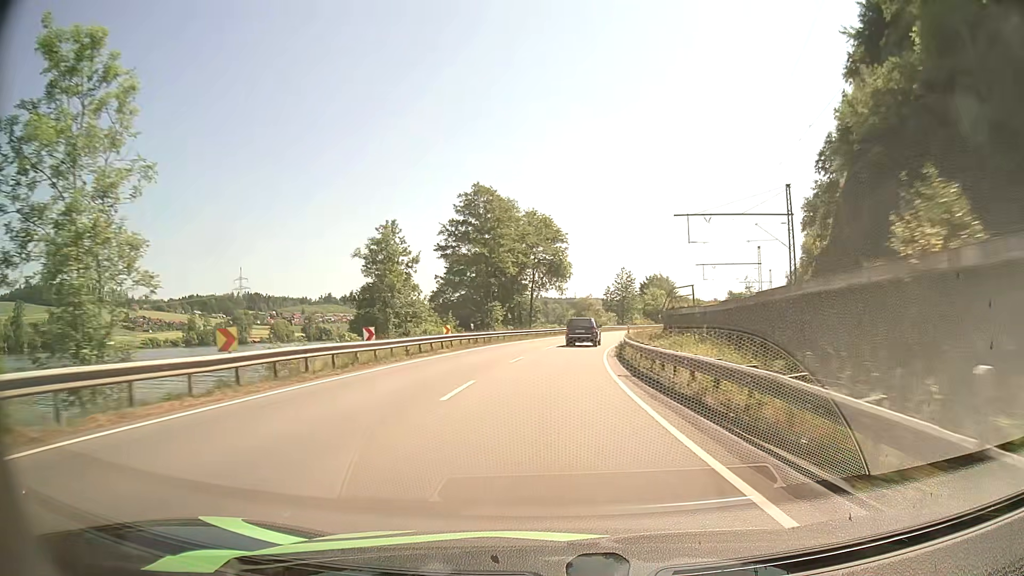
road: primary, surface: asphalt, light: Day
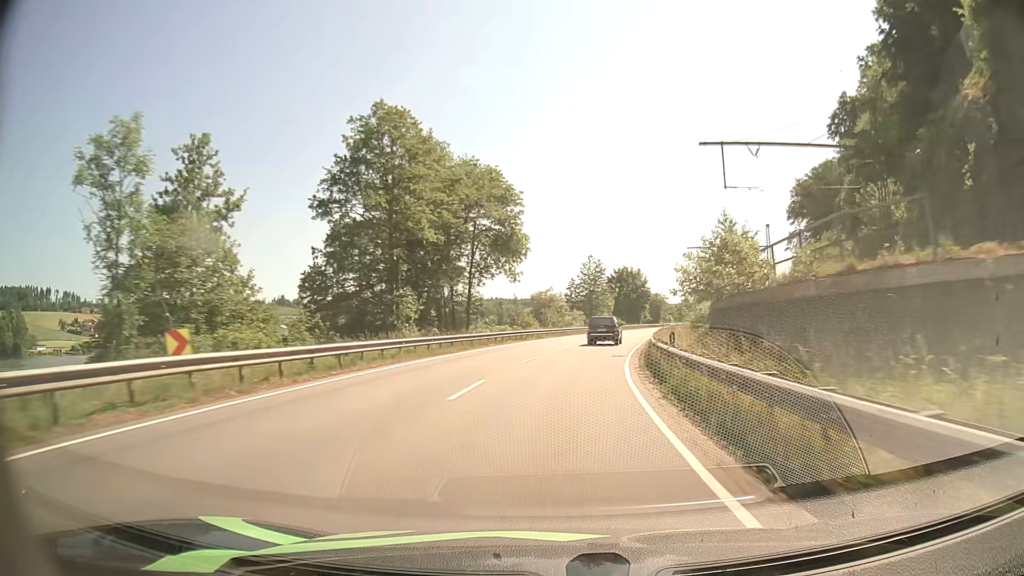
(+0.6, +24.0) m; +3°
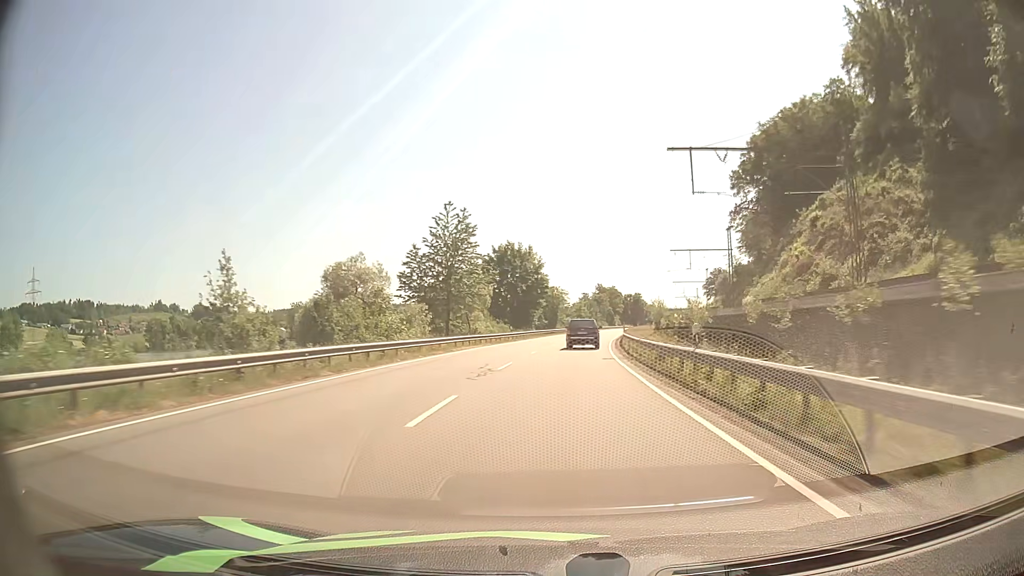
(+4.8, +50.0) m; +10°
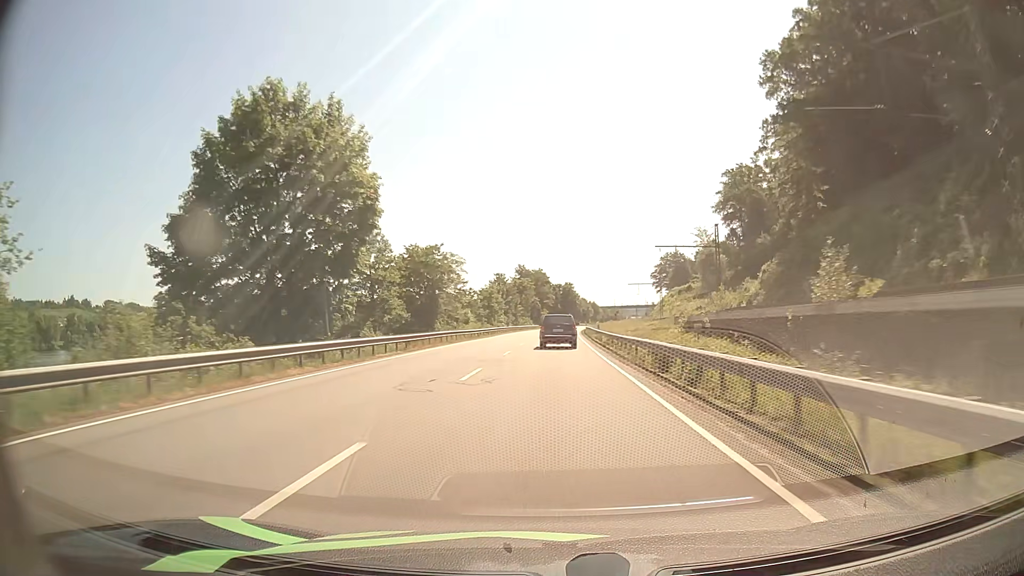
(+4.4, +64.6) m; +7°
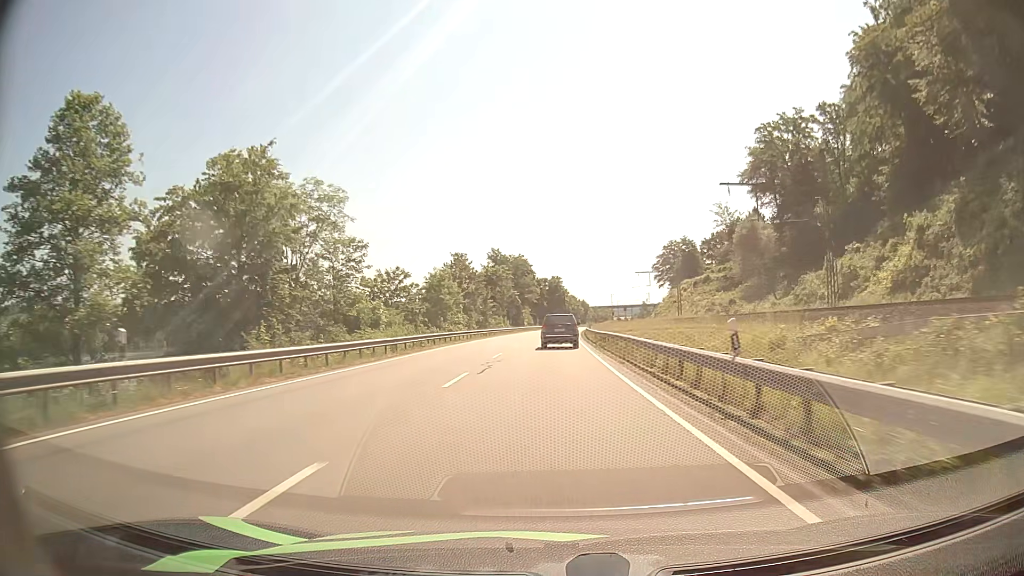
(+0.4, +36.7) m; +1°
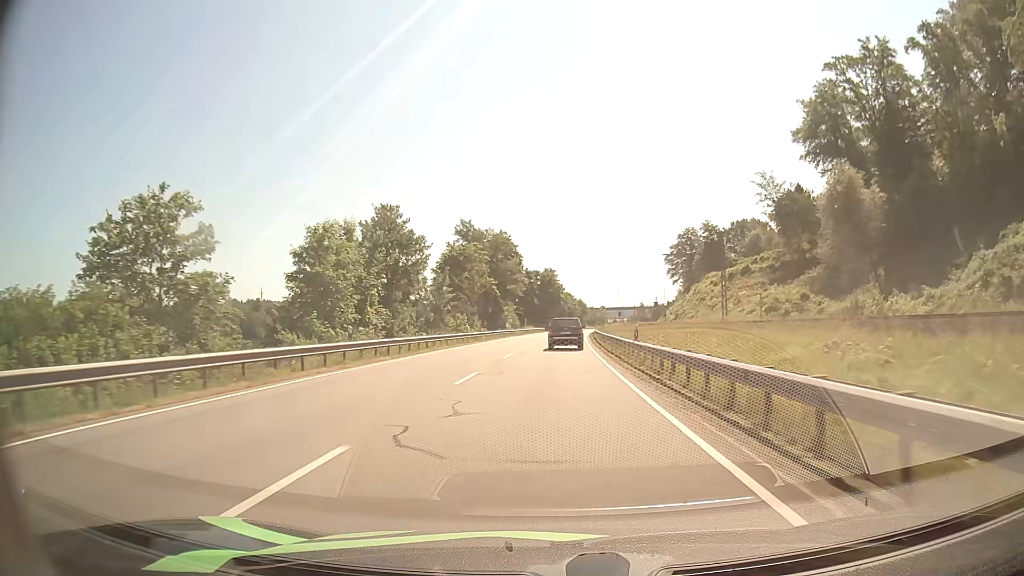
(+0.2, +34.6) m; +1°
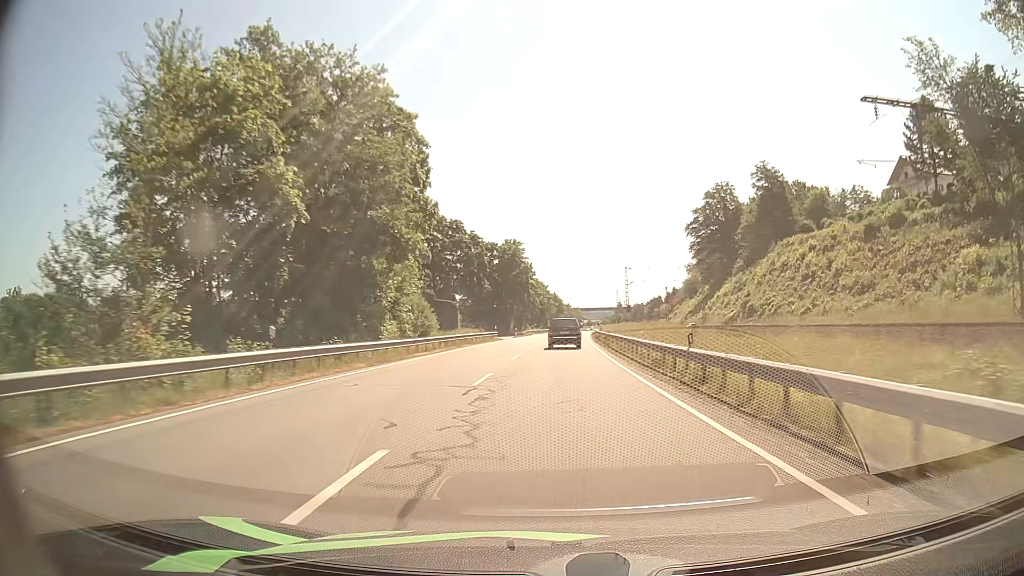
(+0.9, +60.0) m; +2°
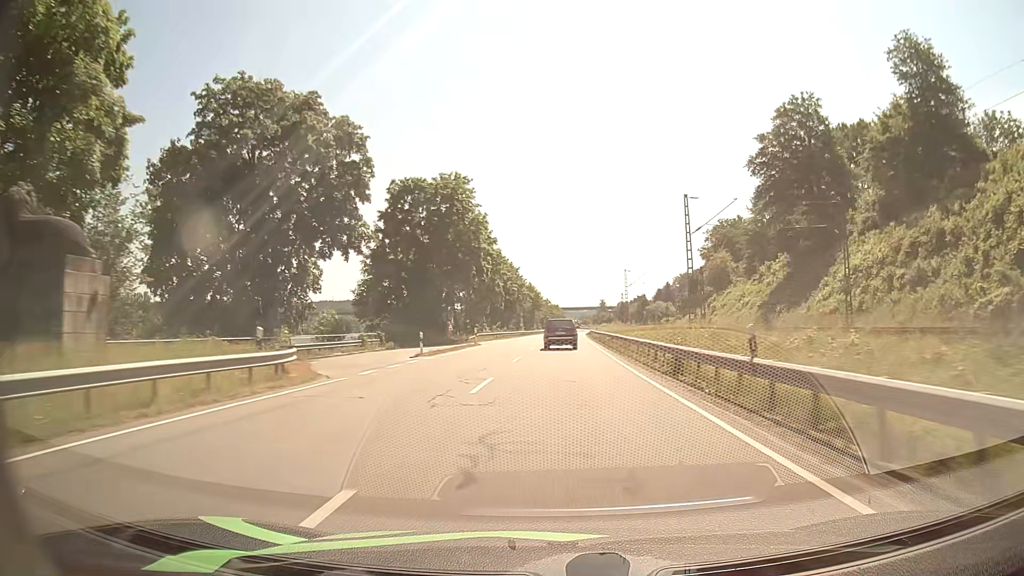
(+0.8, +49.3) m; +2°
(0, +10) (0, +20) (0, +30) (+1, +40) (+1, +50) (+1, +60) (+2, +70) (+2, +80) (+3, +90) (+3, +100) m
